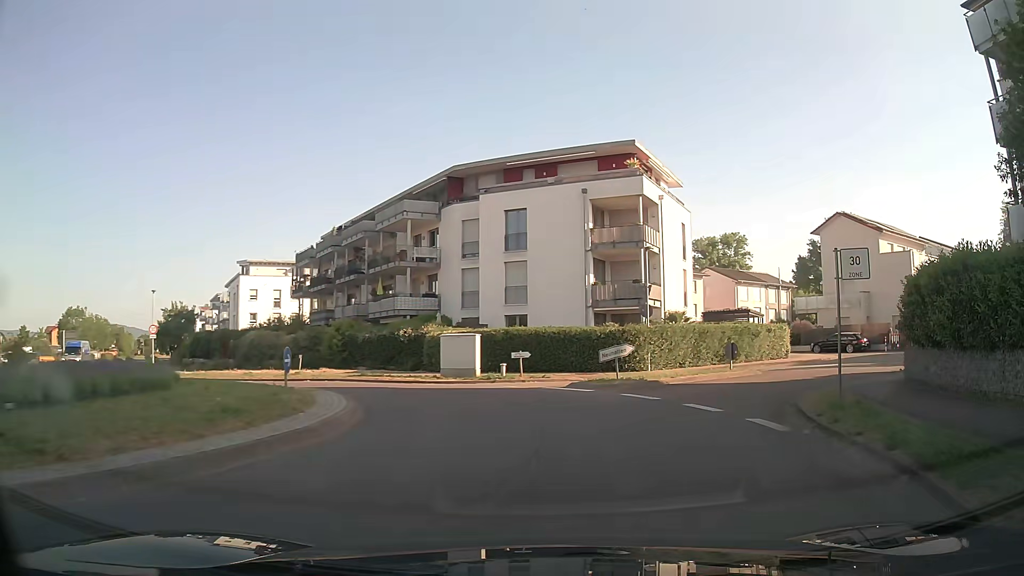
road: secondary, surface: asphalt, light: Day
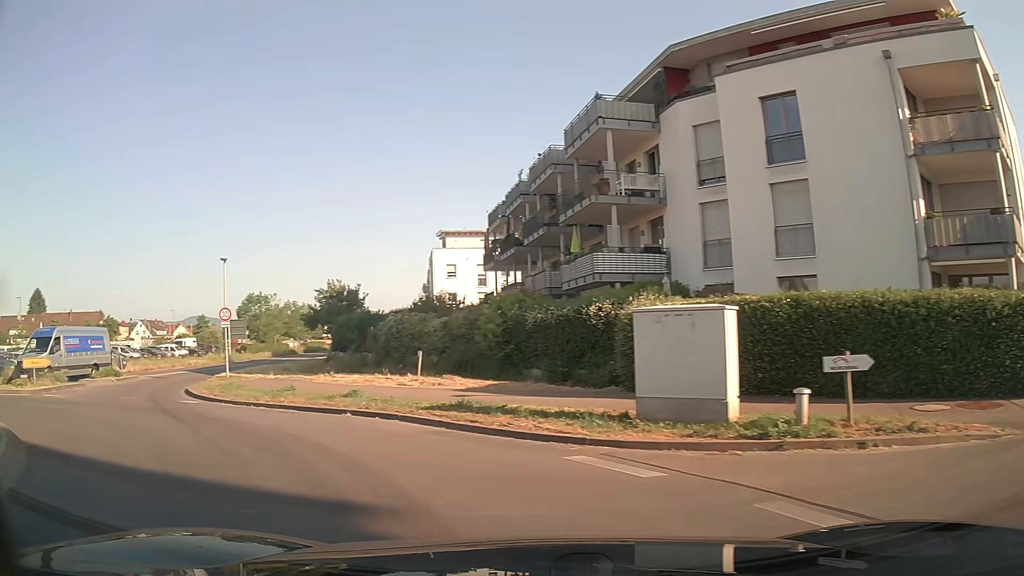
(-0.5, +16.3) m; -22°
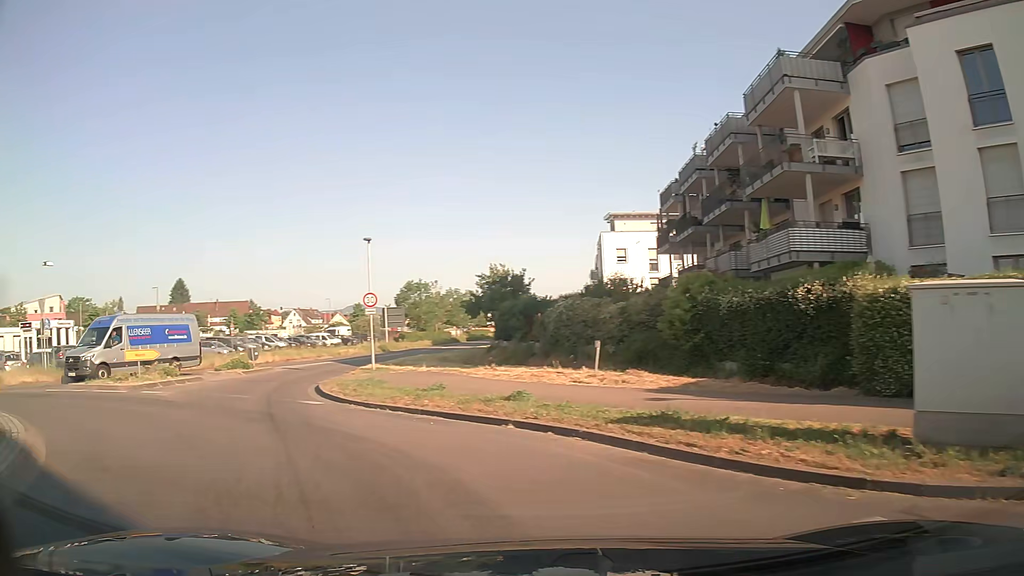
(-0.4, +3.2) m; -14°
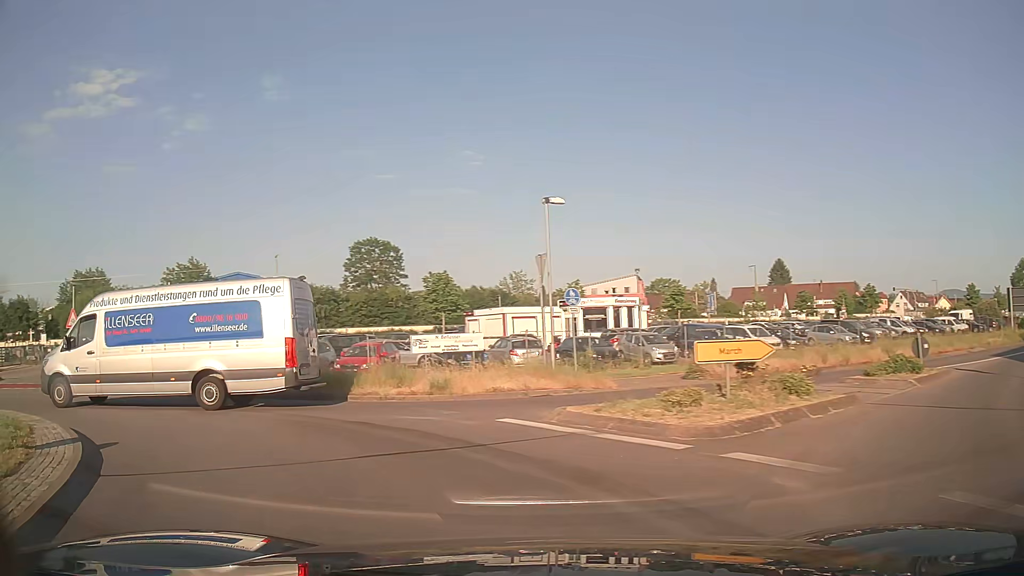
(-5.3, +10.9) m; -52°
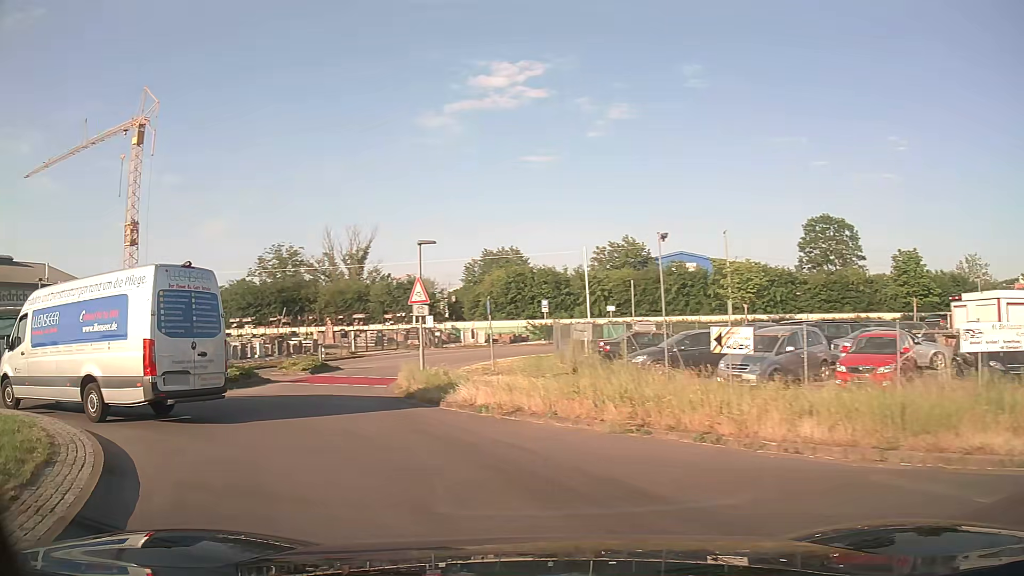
(-2.9, +8.6) m; -37°
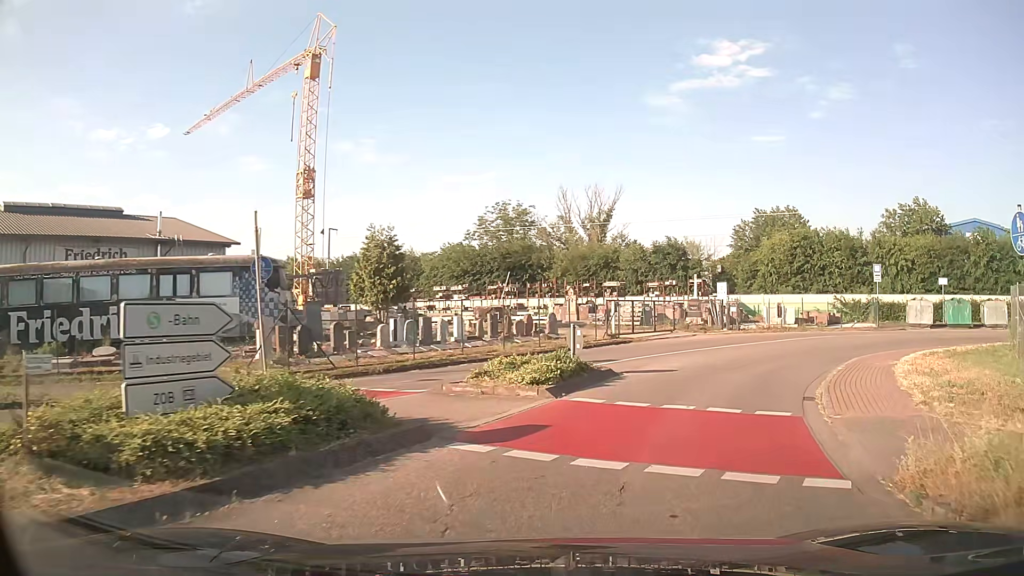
(-4.7, +15.1) m; -19°
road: unclassified
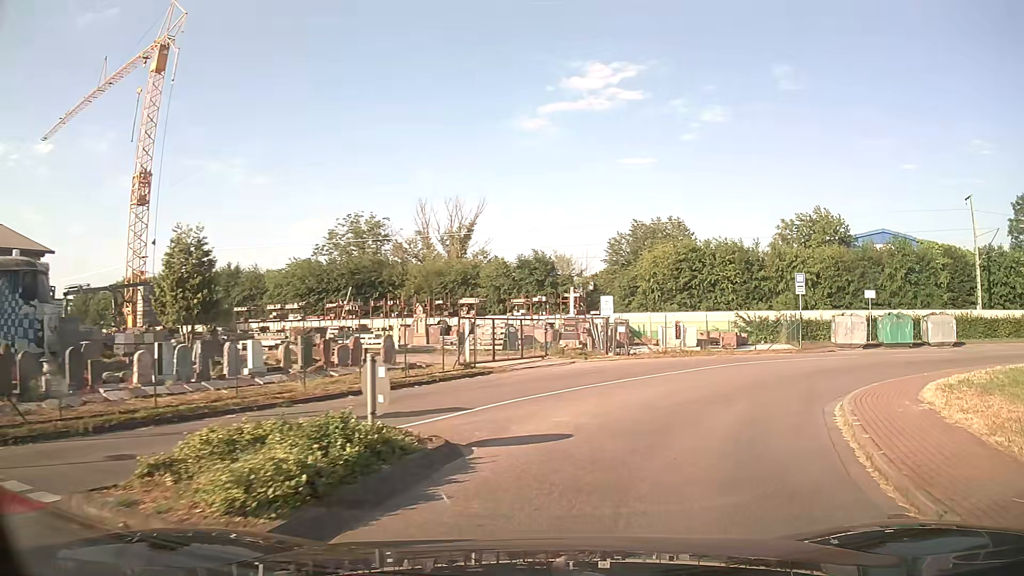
(+0.6, +6.9) m; +11°
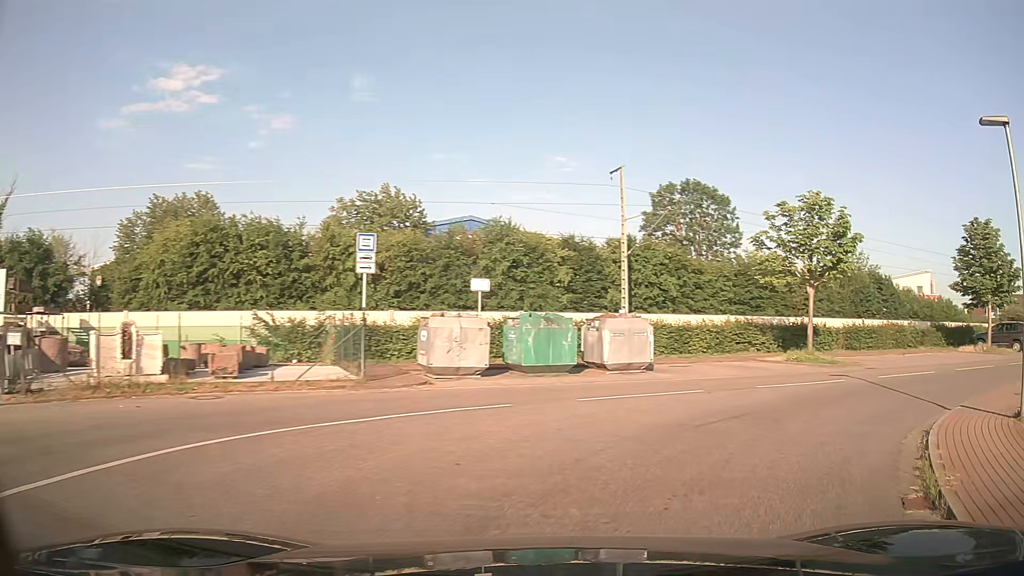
(+4.2, +13.9) m; +38°
(+3, +9) (+11, +16) (+20, +20) (+29, +24) (+38, +28) (+47, +31) (+57, +35) (+66, +39) (+75, +43) (+85, +46) m
